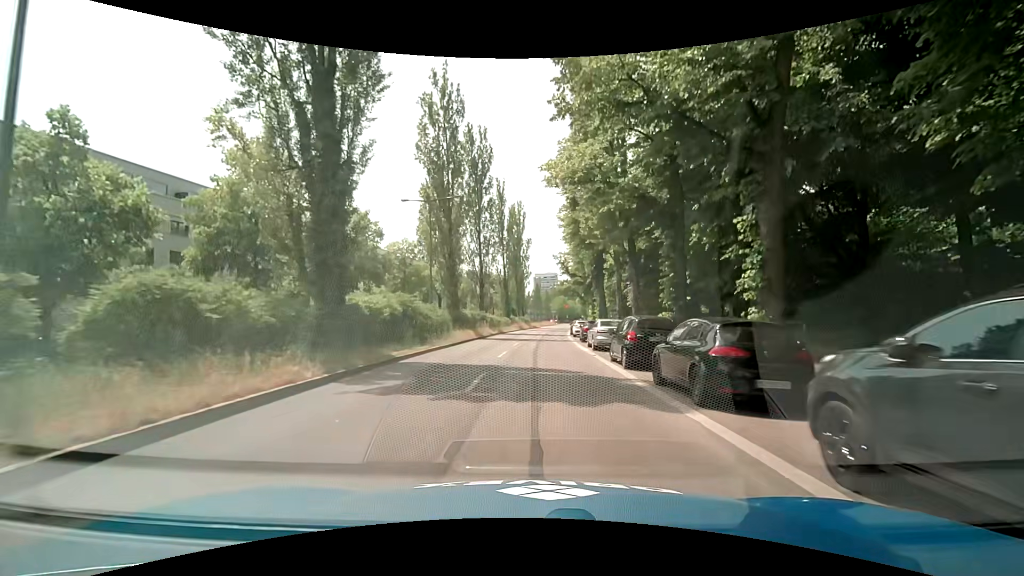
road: secondary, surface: asphalt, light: Day
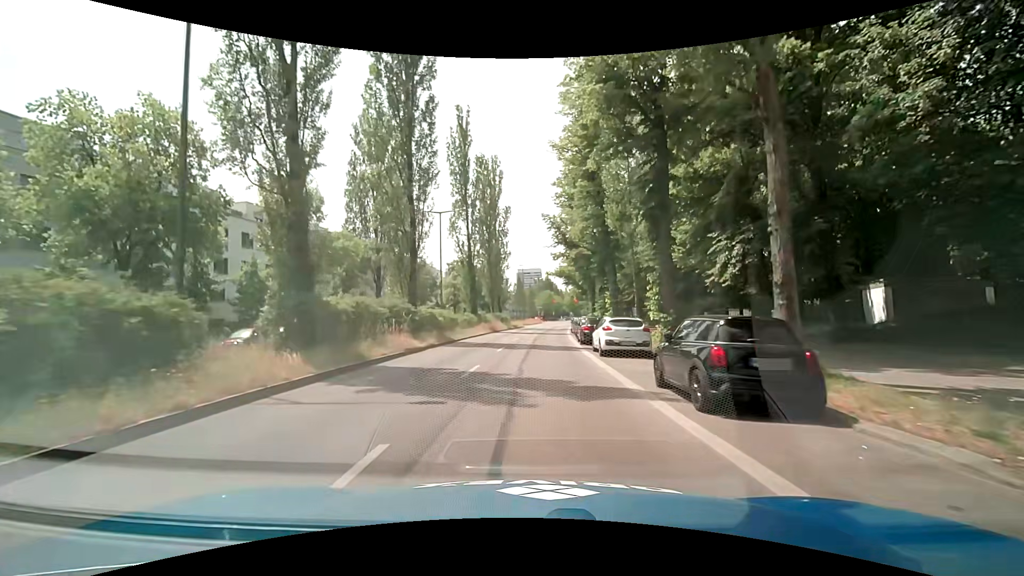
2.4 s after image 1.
(+0.7, +25.0) m; +1°
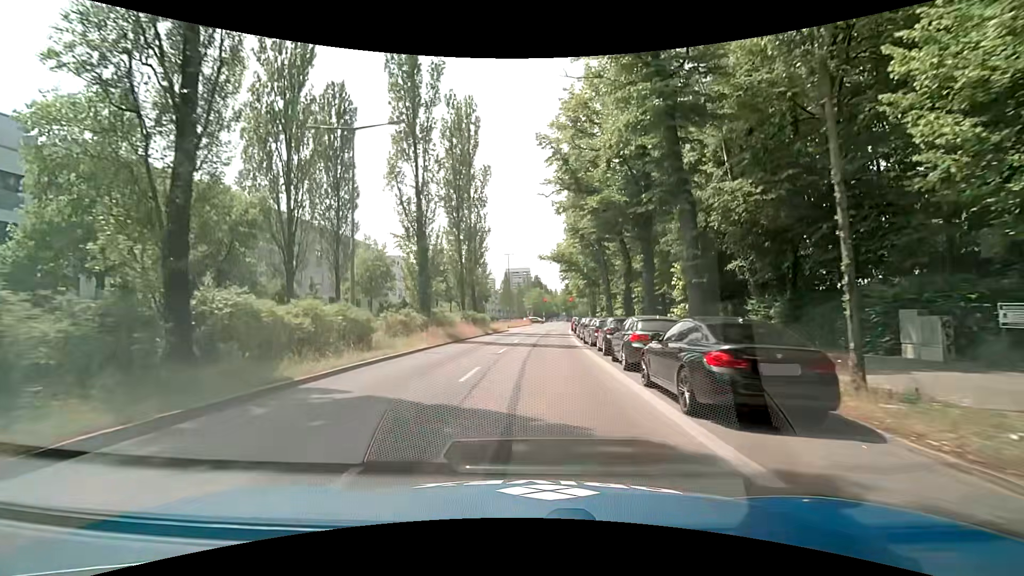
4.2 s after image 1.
(+0.5, +18.7) m; +2°
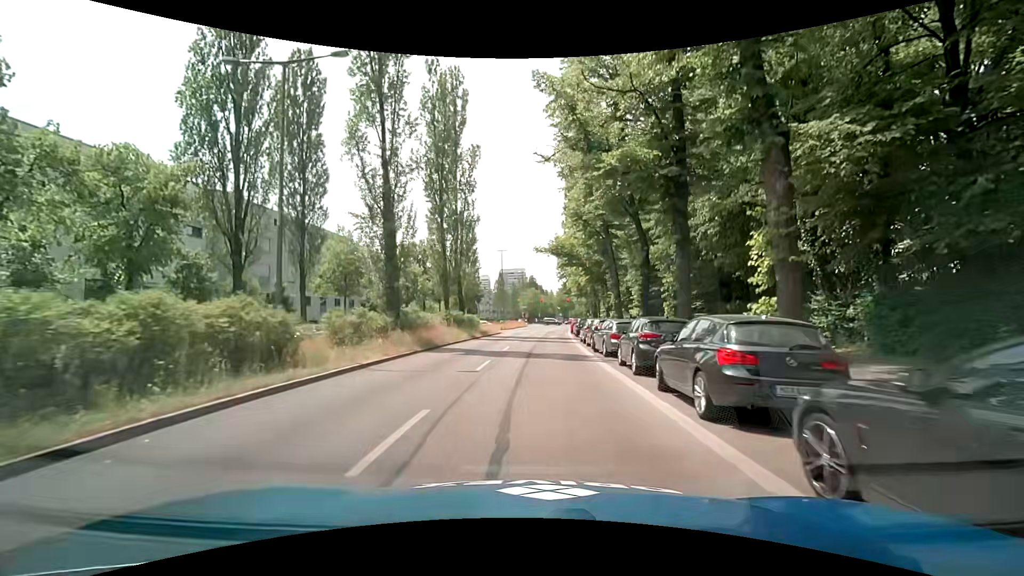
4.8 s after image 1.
(+0.1, +6.2) m; 0°
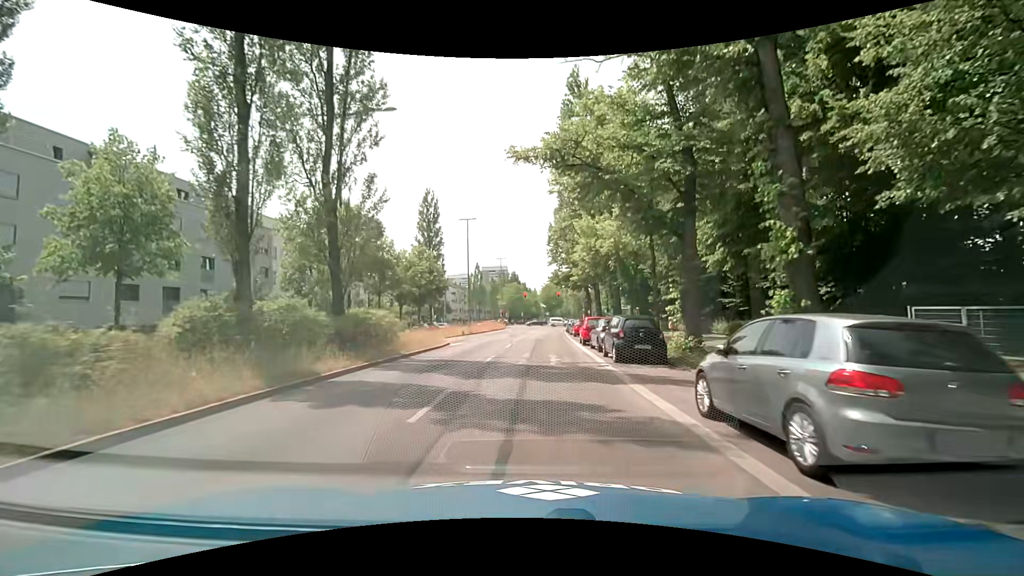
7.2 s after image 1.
(+0.7, +24.8) m; +1°
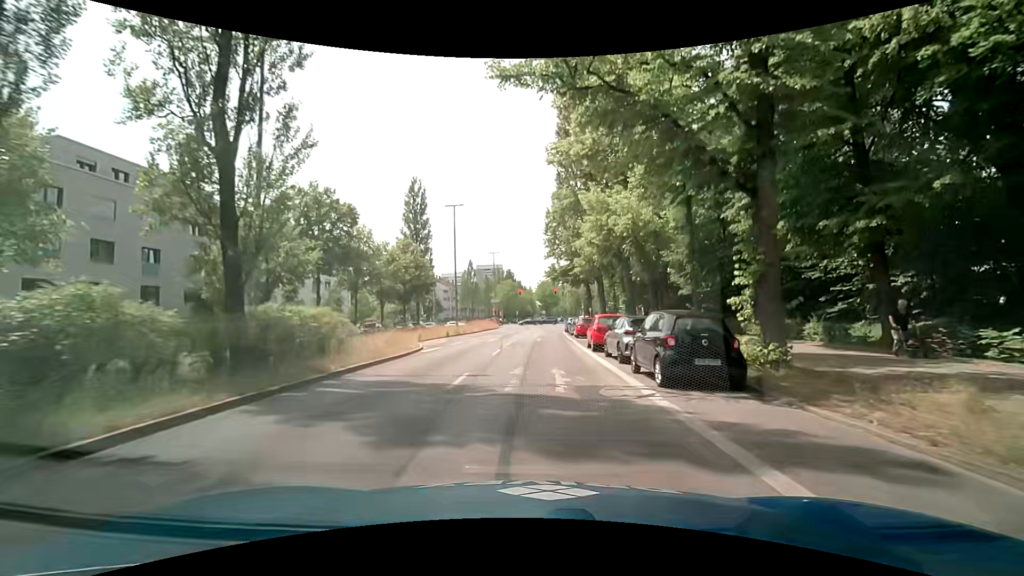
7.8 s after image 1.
(+0.2, +6.1) m; +3°
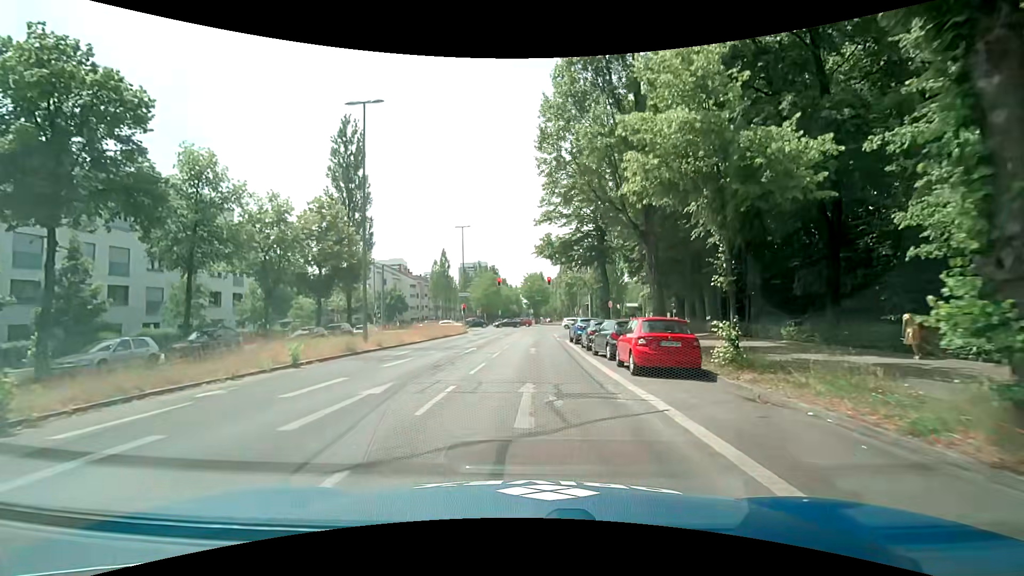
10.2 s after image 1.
(+0.2, +23.2) m; +1°
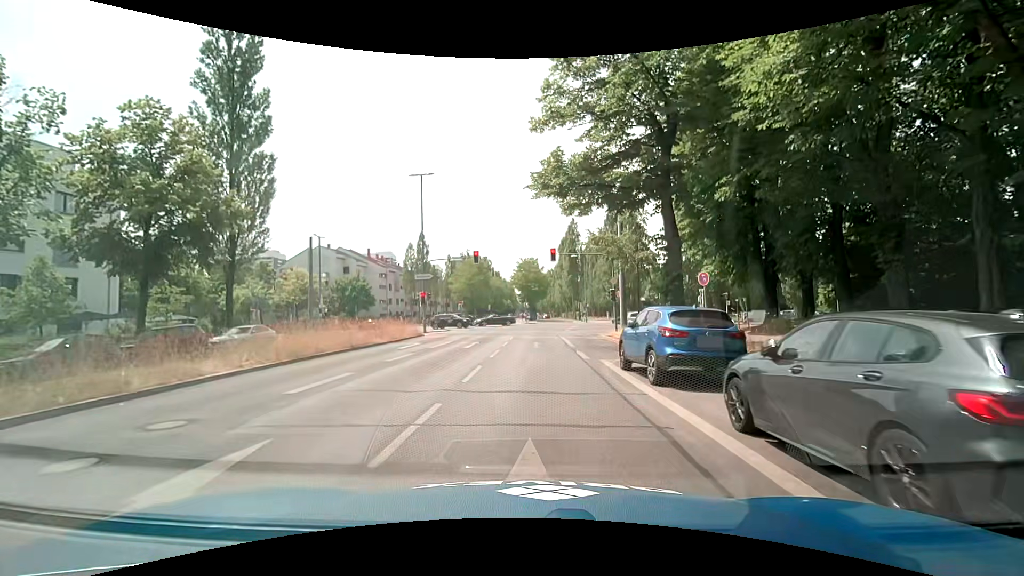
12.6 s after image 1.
(+0.2, +19.4) m; +1°
